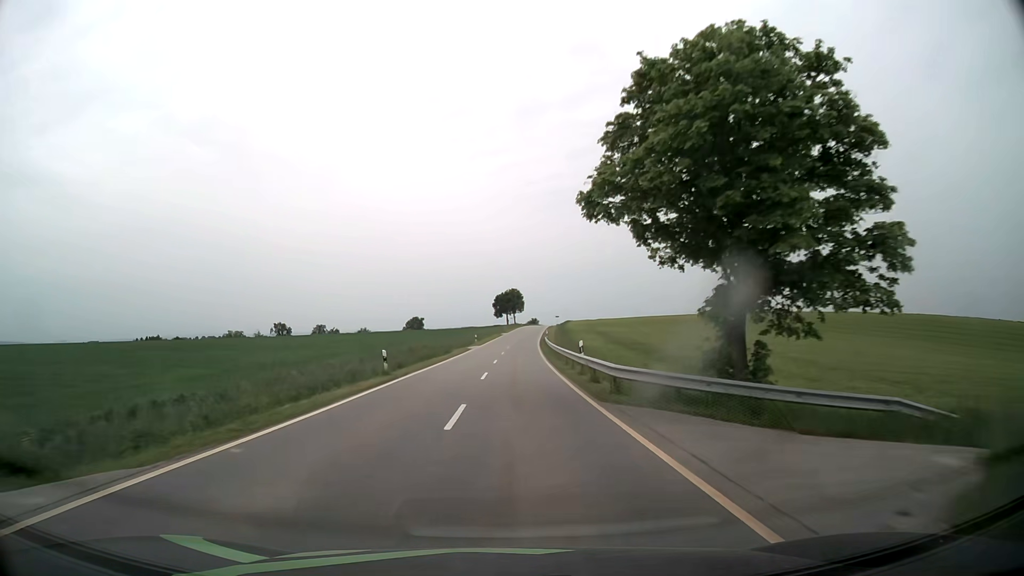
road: tertiary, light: Day
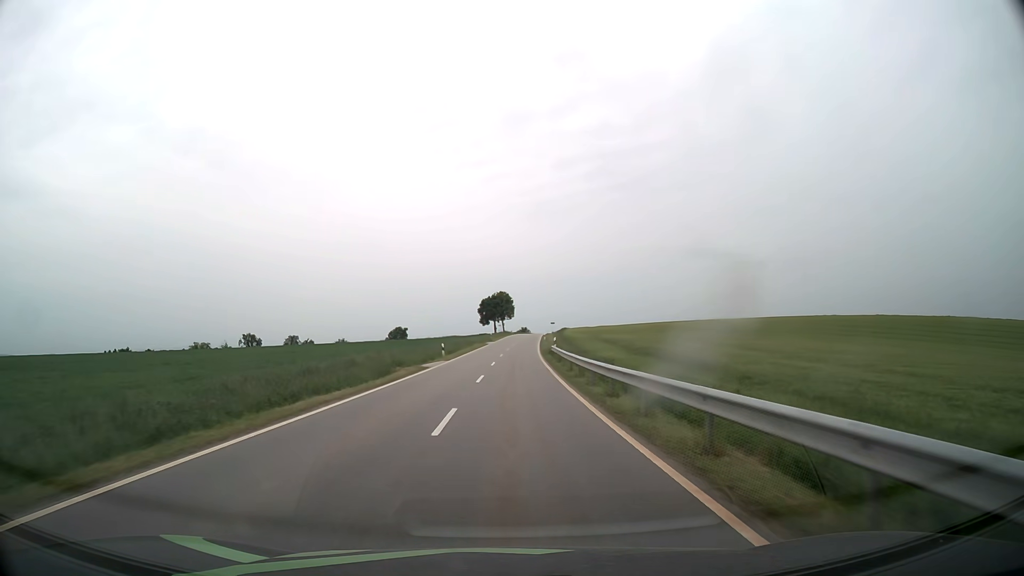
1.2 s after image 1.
(+0.4, +24.9) m; +1°
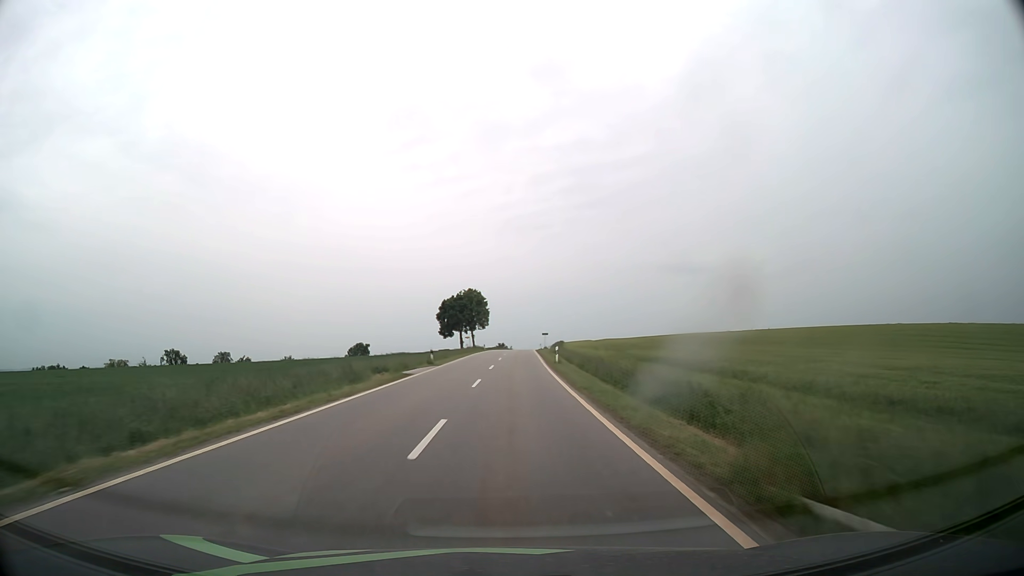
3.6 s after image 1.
(+0.9, +50.7) m; +2°
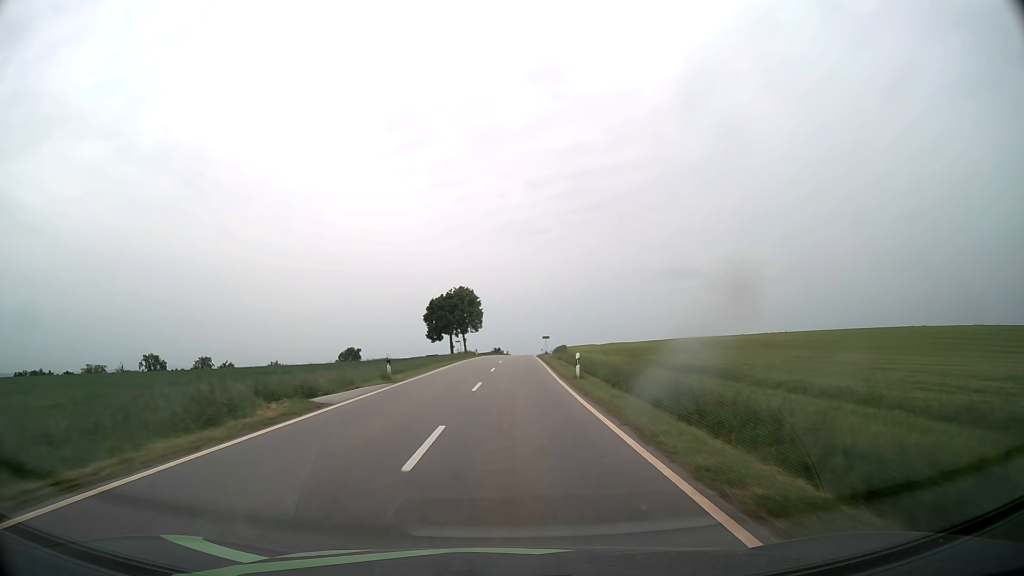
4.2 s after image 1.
(0.0, +12.9) m; 0°
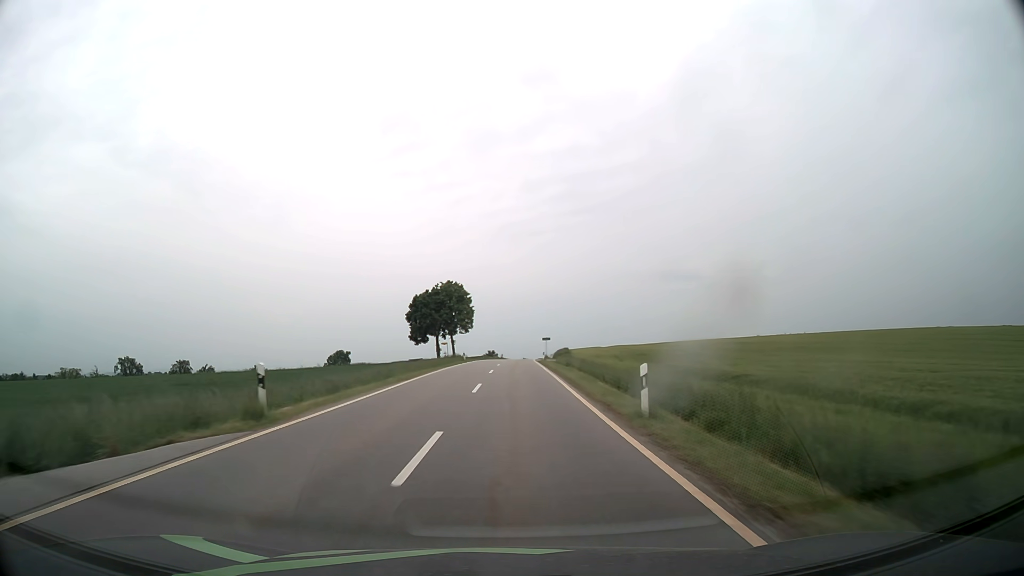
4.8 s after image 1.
(0.0, +12.9) m; 0°
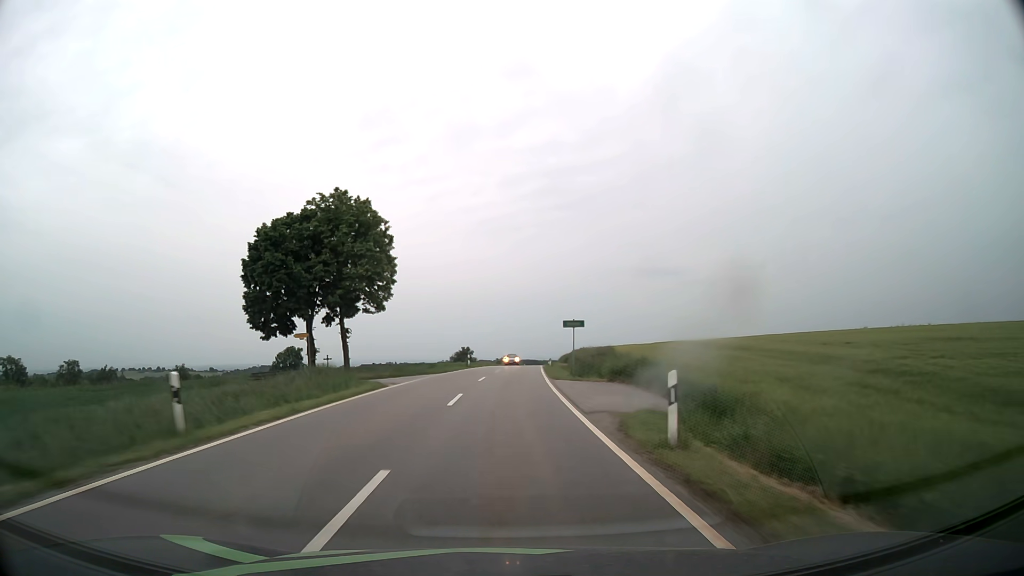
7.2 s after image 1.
(+0.9, +51.9) m; +2°
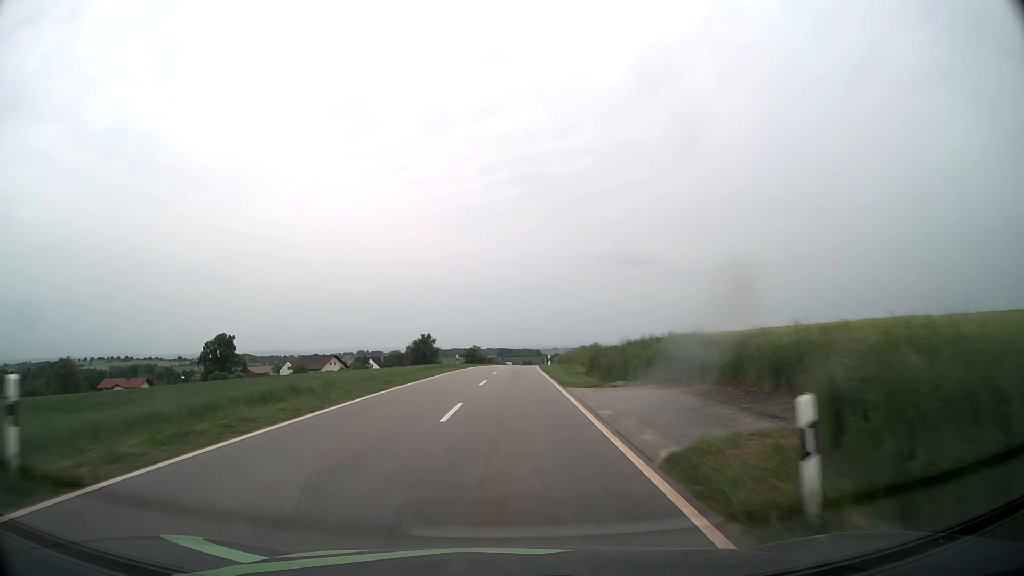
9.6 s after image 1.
(+1.2, +52.2) m; +2°
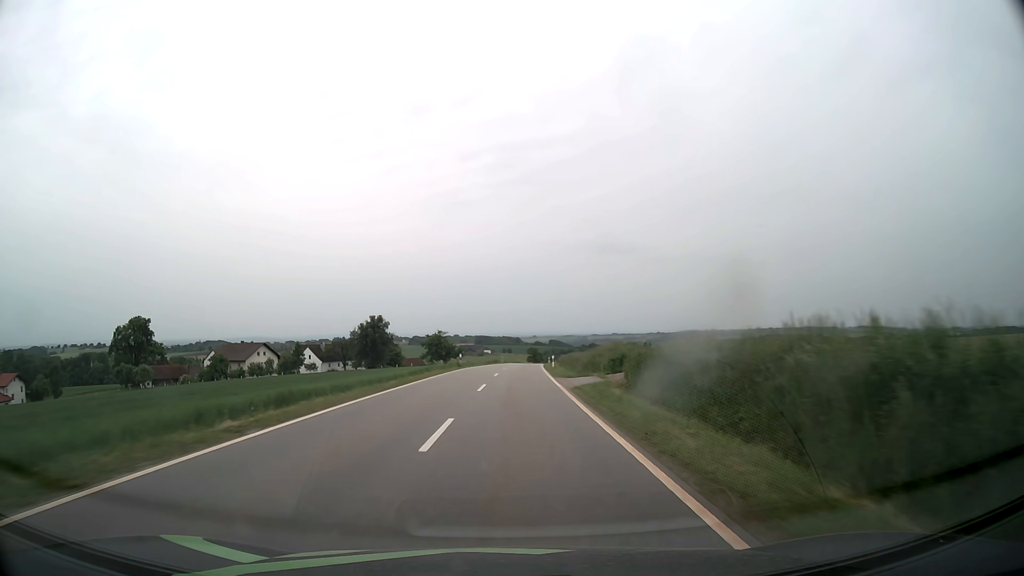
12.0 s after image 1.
(+0.8, +52.0) m; +2°
(0, +10) (0, +20) (0, +30) (+1, +40) (+1, +50) (+2, +60) (+2, +70) (+3, +80) (+3, +90) (+4, +100) m
